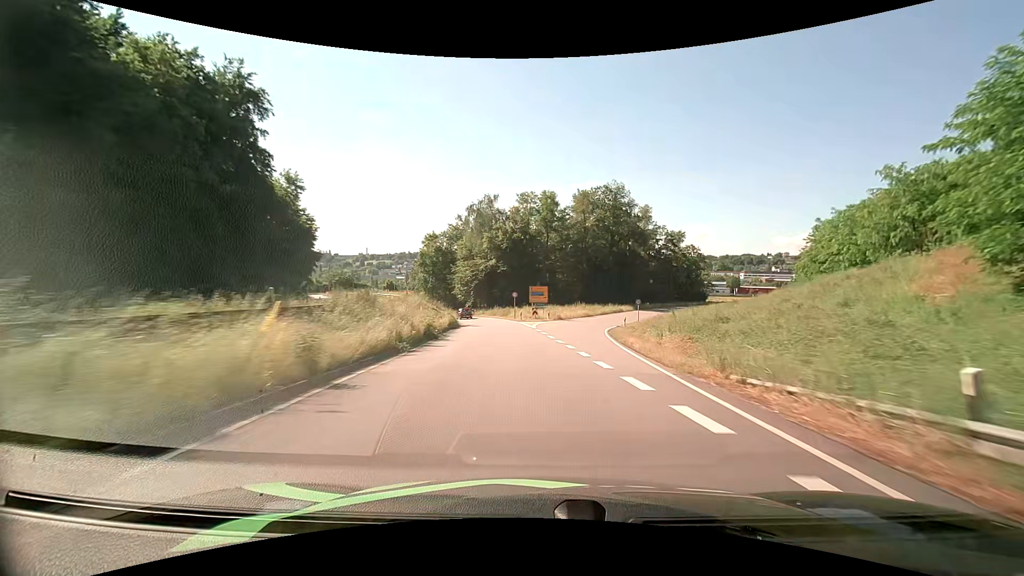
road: primary_link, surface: asphalt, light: Day
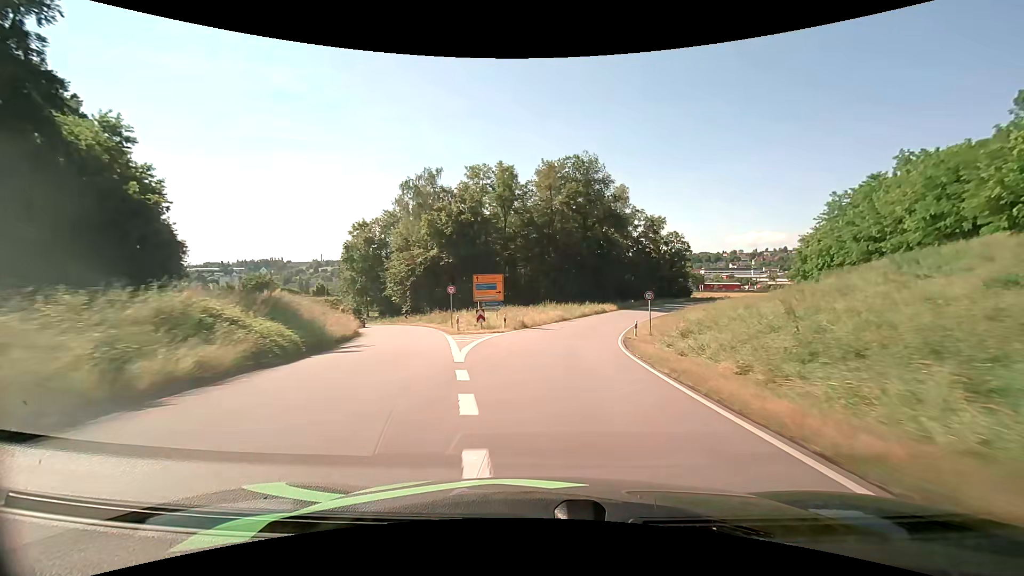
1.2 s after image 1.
(+0.8, +20.8) m; +4°
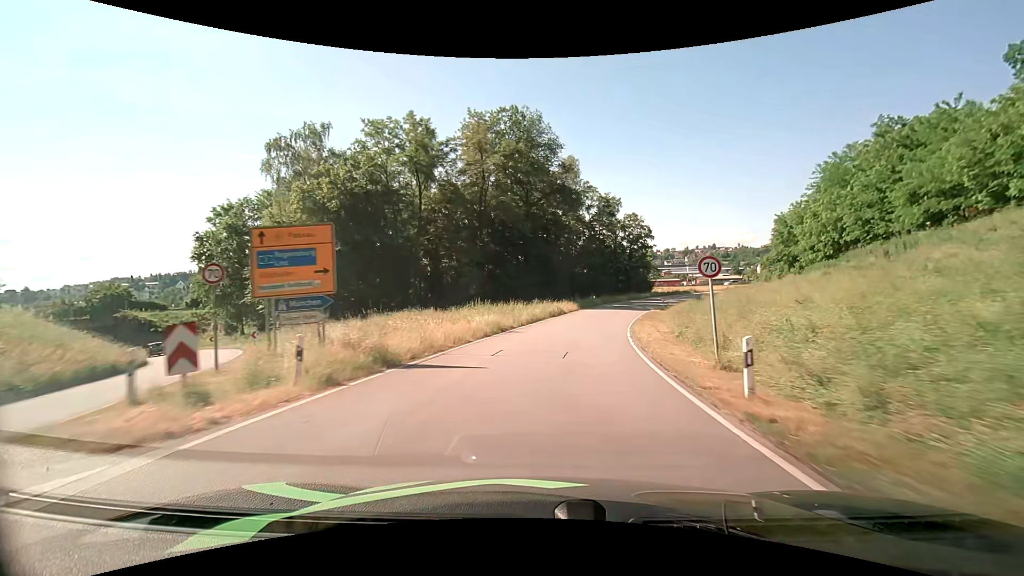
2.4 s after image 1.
(+1.1, +20.5) m; +7°
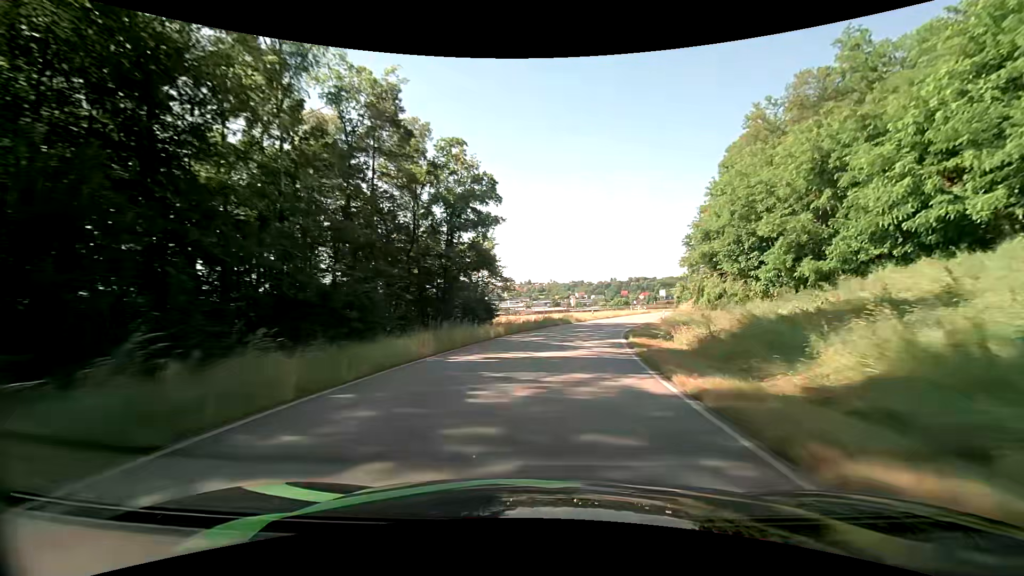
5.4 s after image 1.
(+9.1, +51.9) m; +20°
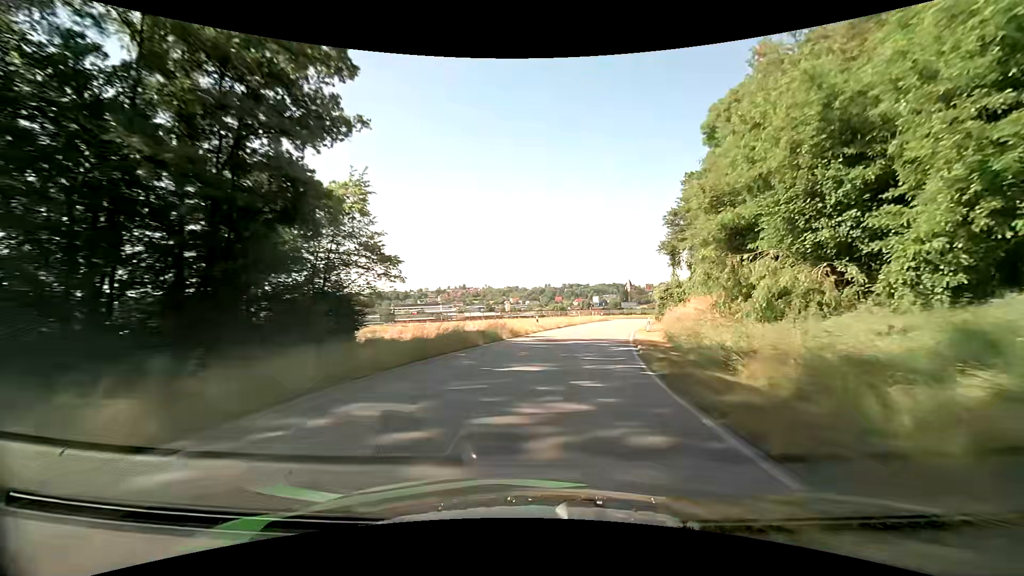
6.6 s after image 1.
(+1.3, +20.9) m; +7°
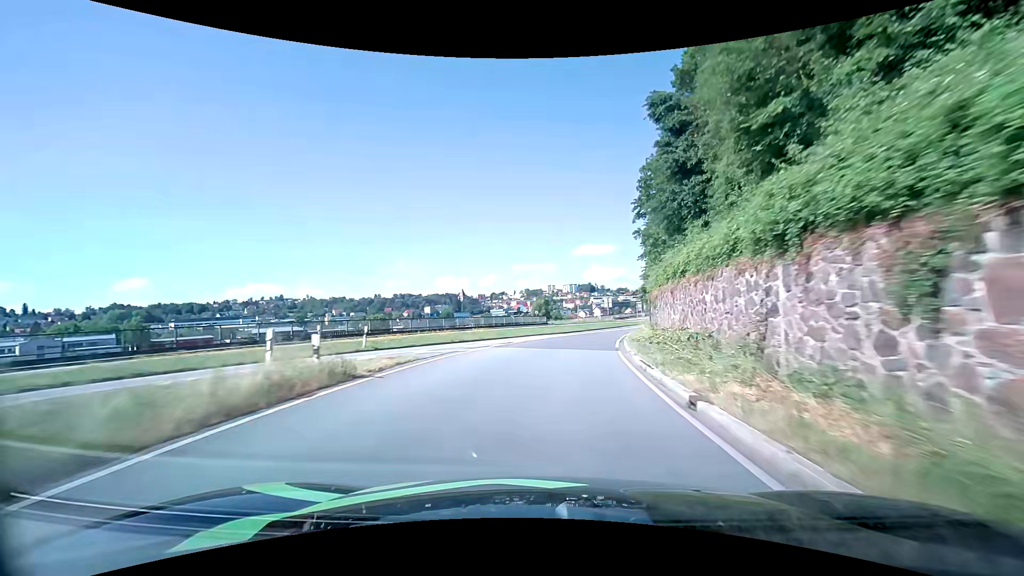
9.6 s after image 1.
(+8.1, +48.4) m; +19°
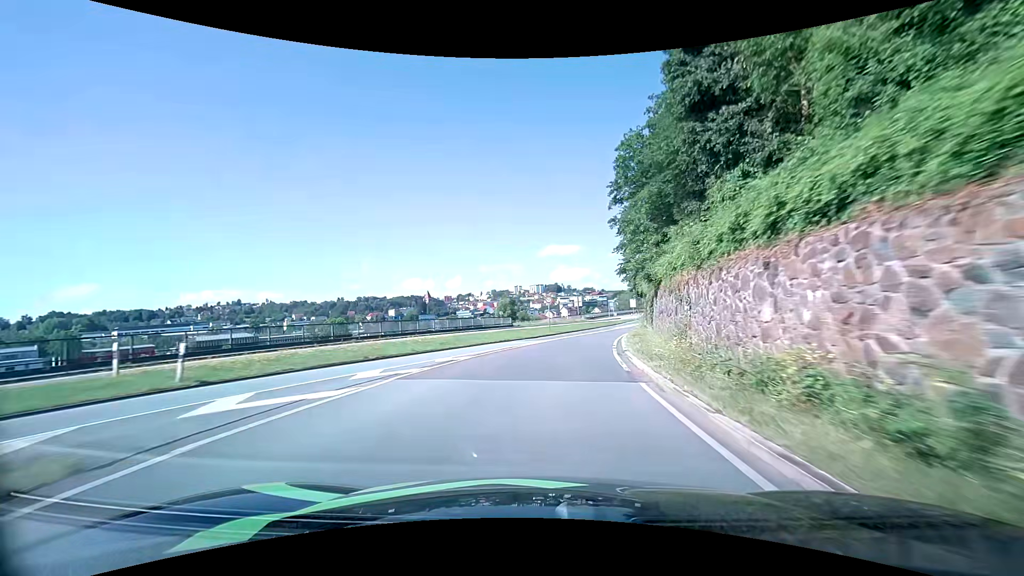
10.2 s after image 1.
(+0.3, +9.7) m; +4°
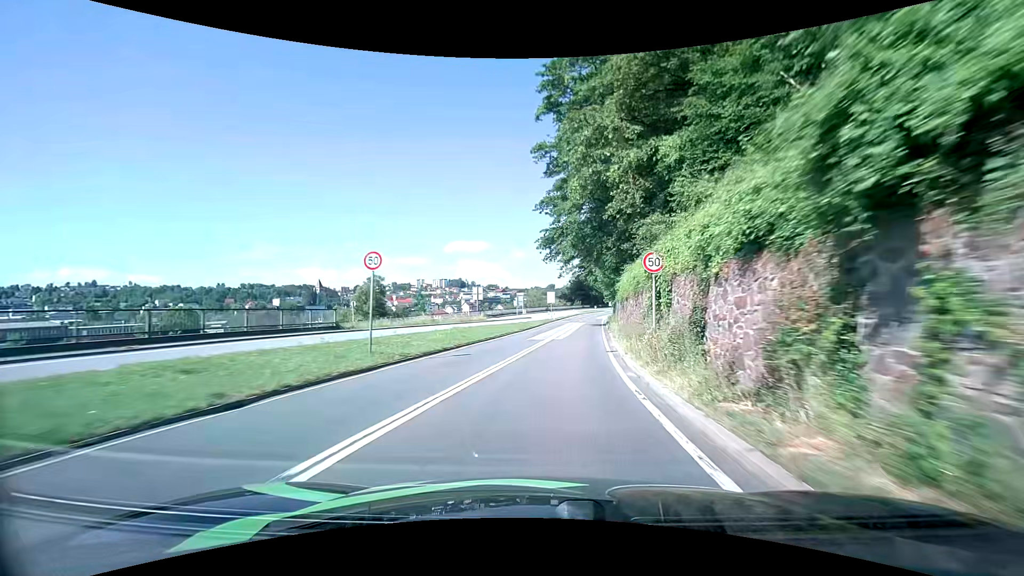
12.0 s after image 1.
(+2.7, +29.2) m; +11°
(0, +10) (+1, +20) (+2, +30) (+3, +40) (+4, +50) (+6, +60) (+7, +70) (+9, +79) (+10, +89) (+12, +99) m
